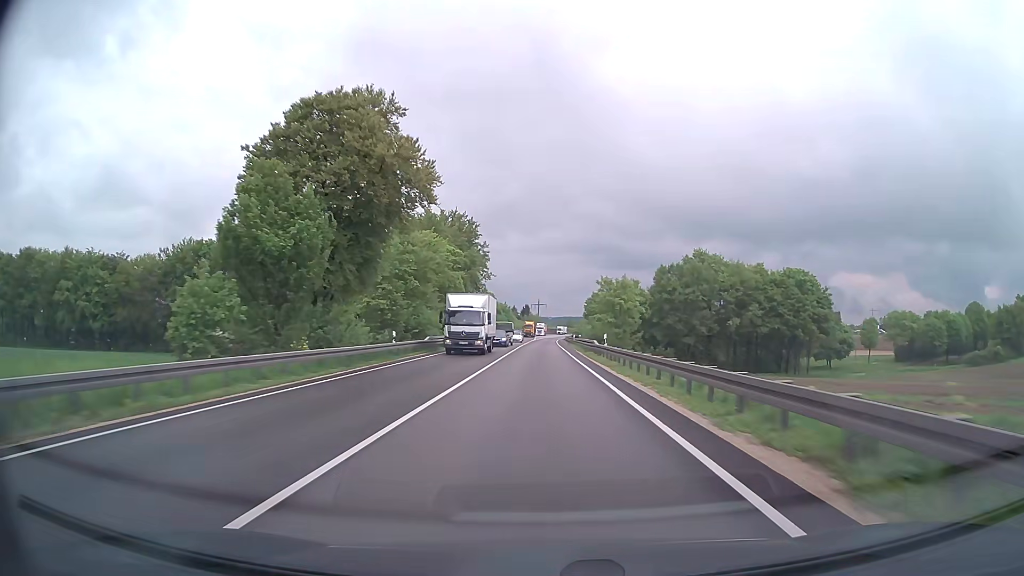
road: trunk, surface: asphalt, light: Day
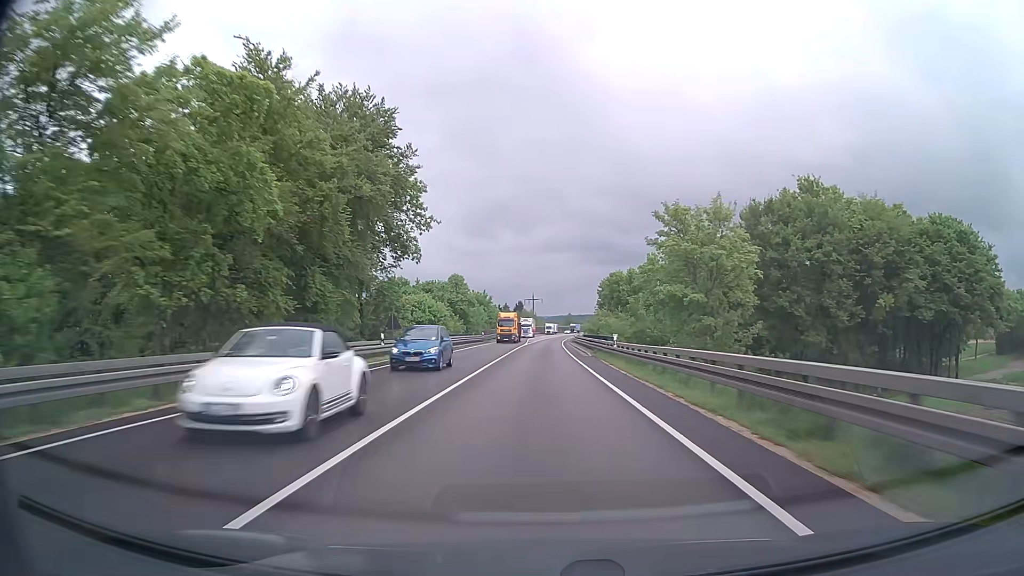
(-0.3, +48.0) m; 0°
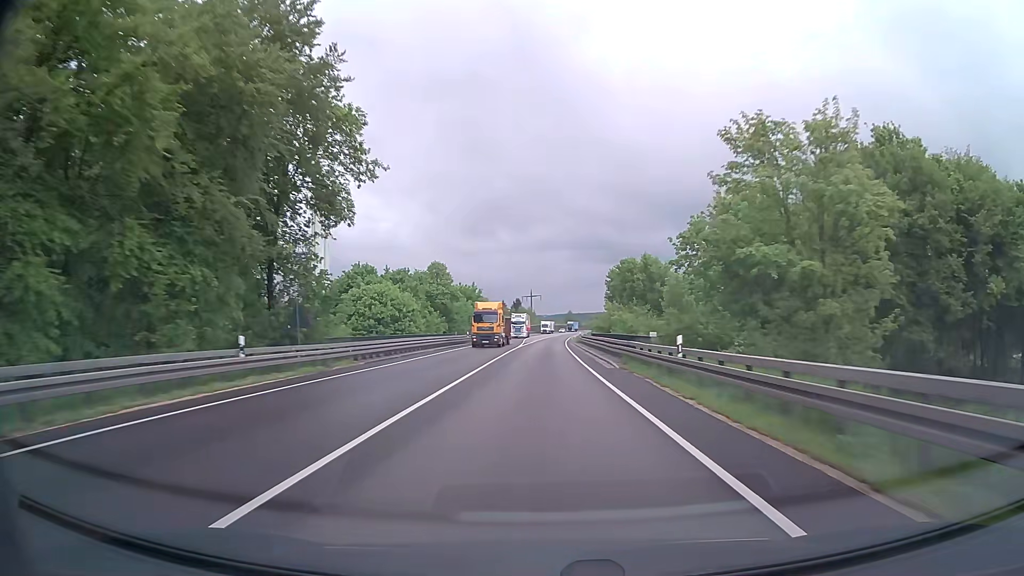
(0.0, +16.0) m; 0°
